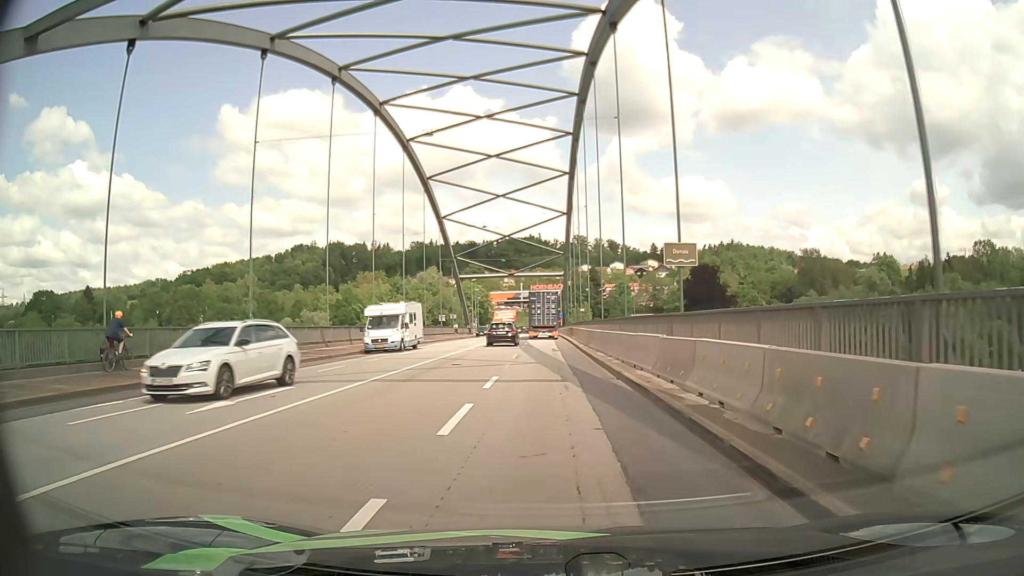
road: primary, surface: asphalt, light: Day
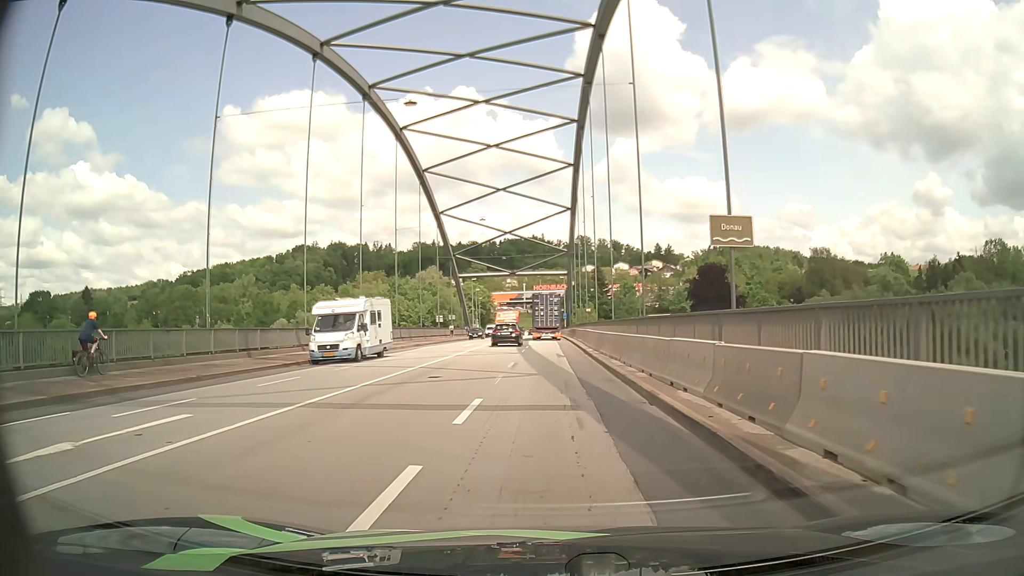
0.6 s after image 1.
(0.0, +4.8) m; -2°
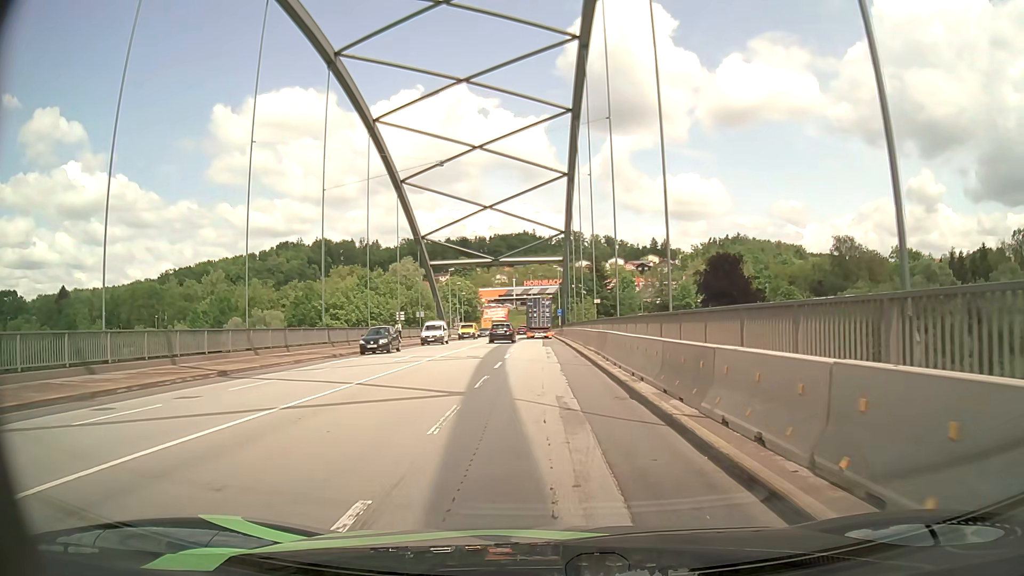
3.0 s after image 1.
(+0.3, +19.0) m; +2°
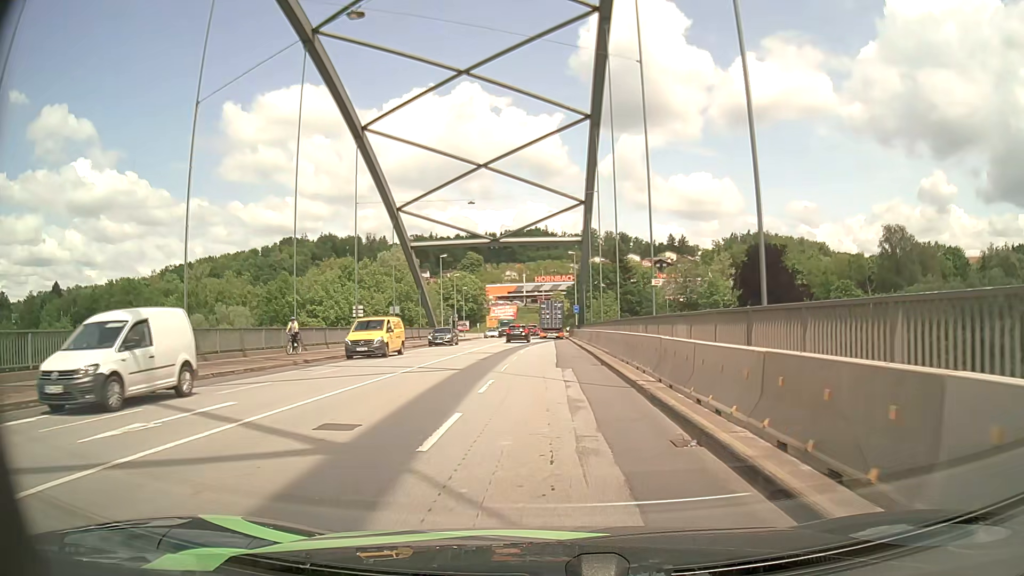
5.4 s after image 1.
(-0.3, +19.2) m; -2°
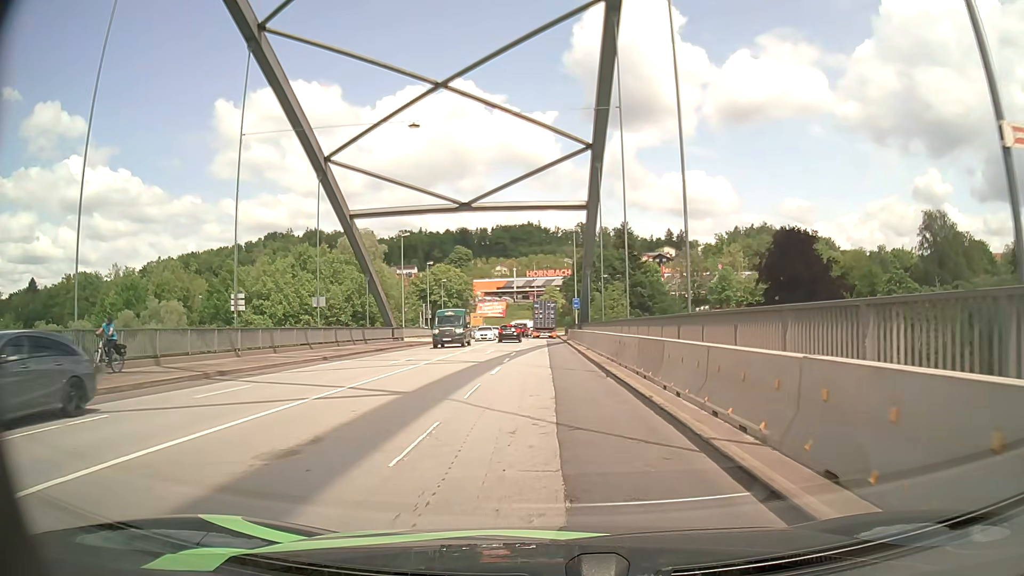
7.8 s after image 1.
(+0.3, +18.9) m; +1°
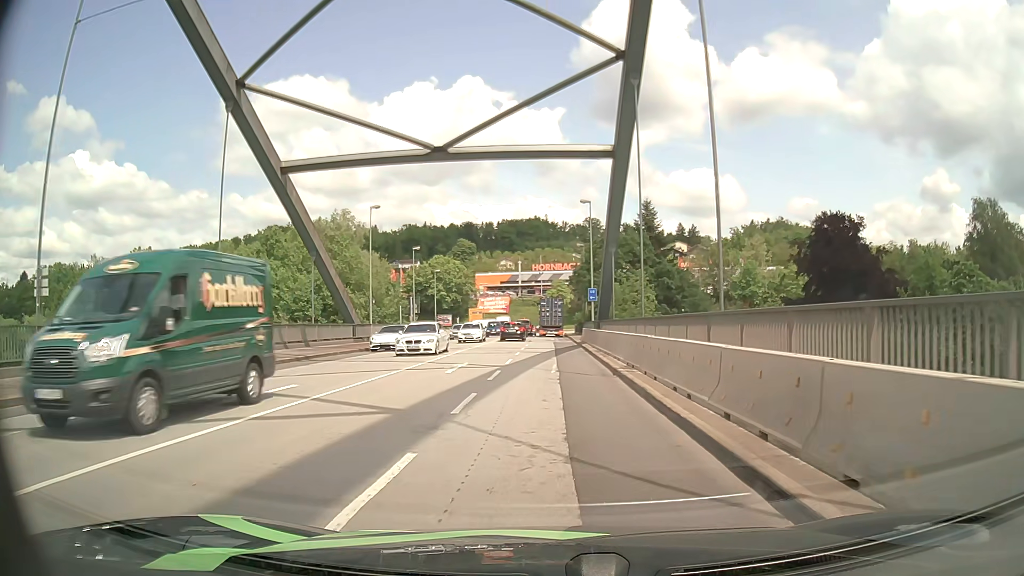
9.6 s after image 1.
(-0.1, +14.4) m; -1°
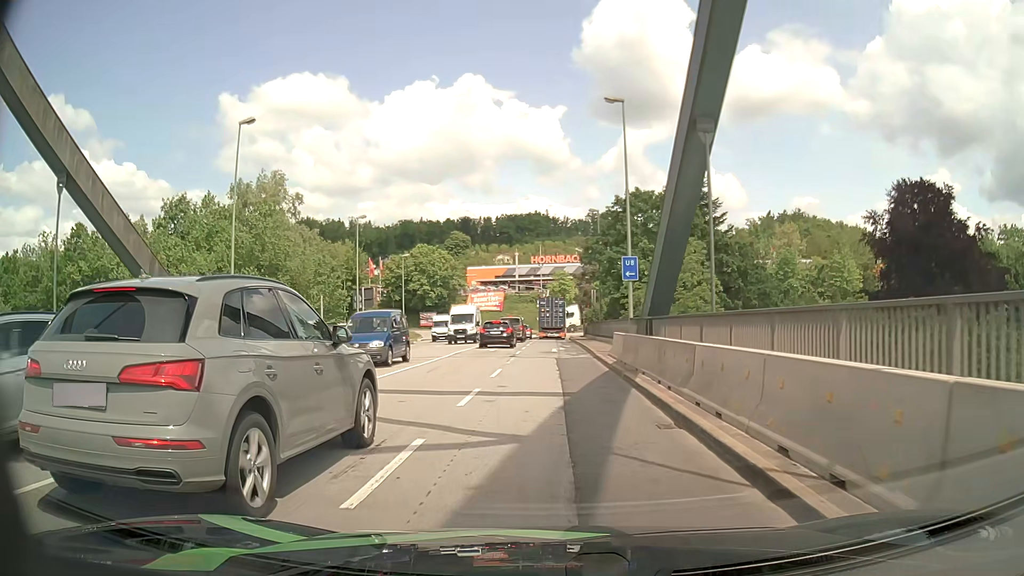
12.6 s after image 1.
(0.0, +23.2) m; 0°
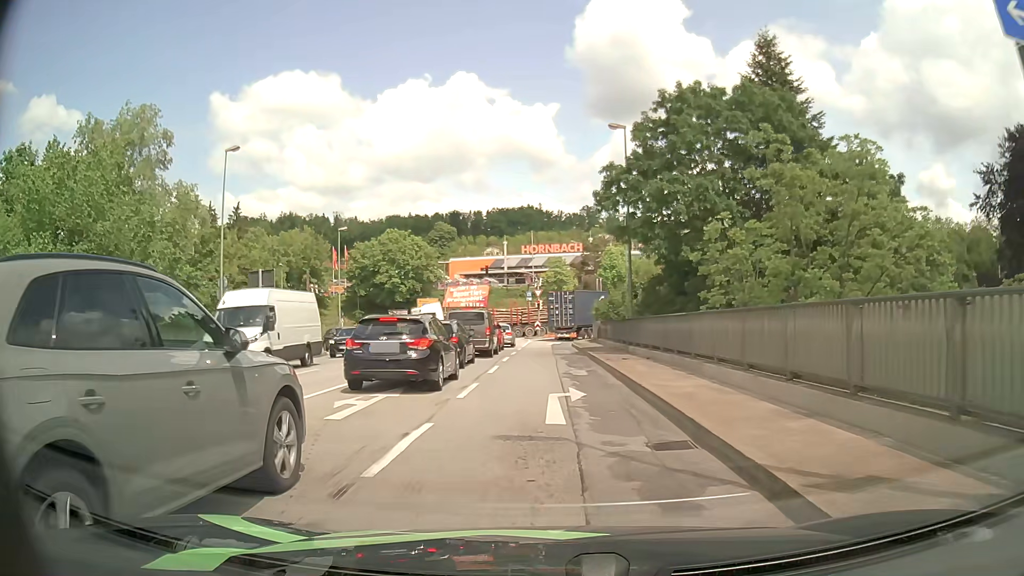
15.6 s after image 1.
(0.0, +23.1) m; 0°
(0, +10) (0, +20) (0, +30) (0, +40) (0, +50) (+3, +59) (+11, +66) (+20, +69) (+30, +71) (+40, +73) m
